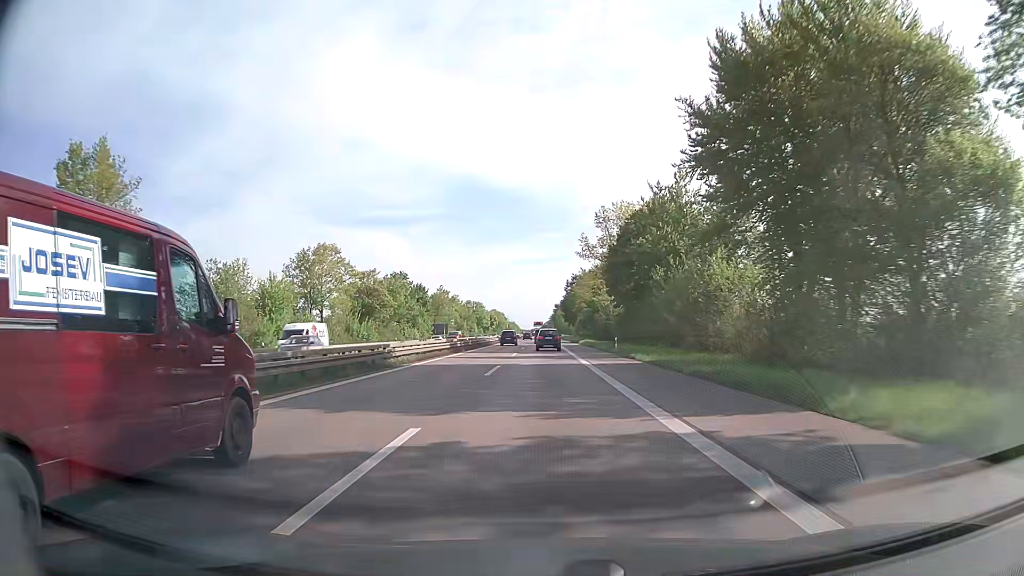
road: trunk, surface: asphalt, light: Day
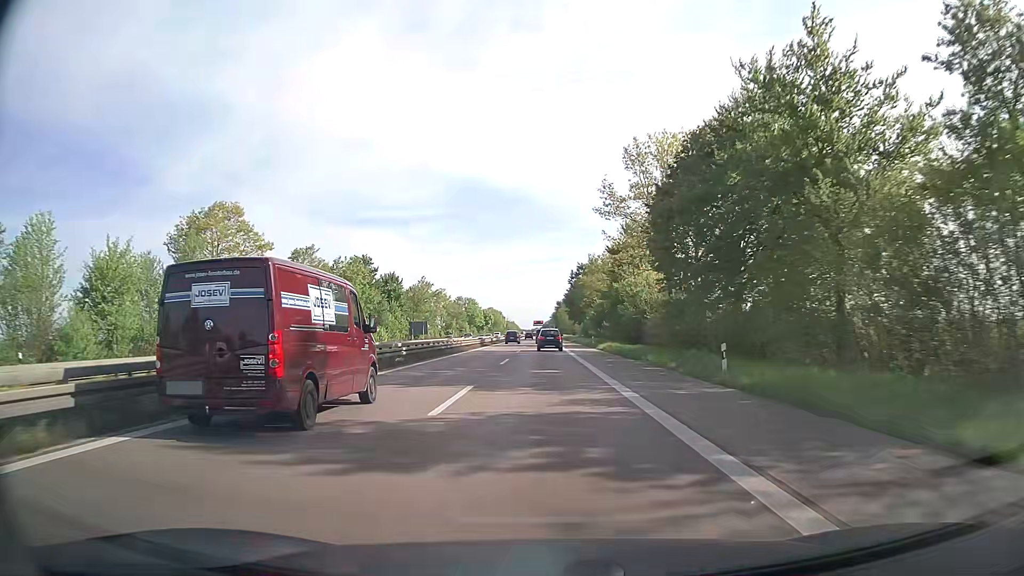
(0.0, +28.6) m; 0°
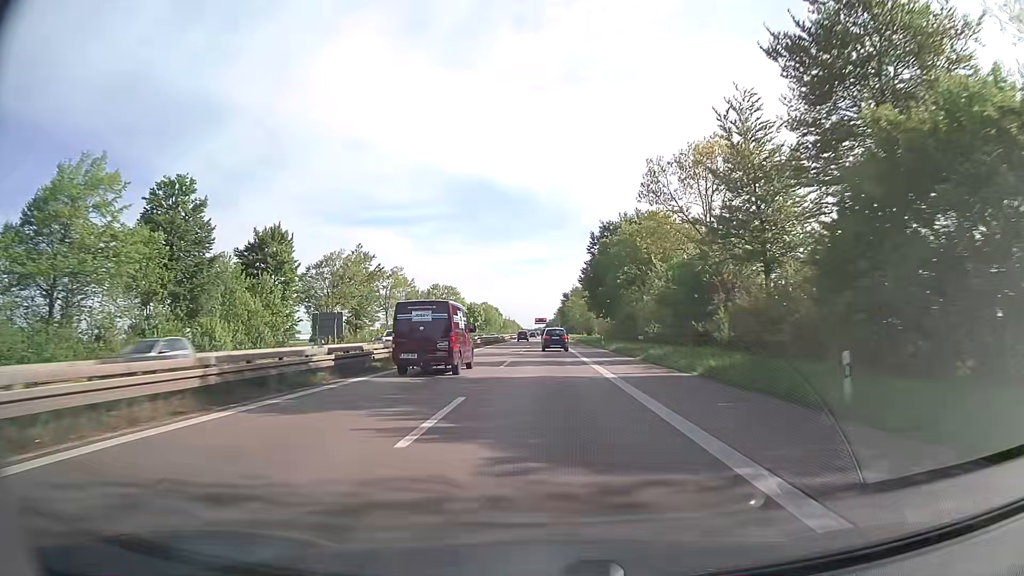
(-0.3, +57.5) m; 0°
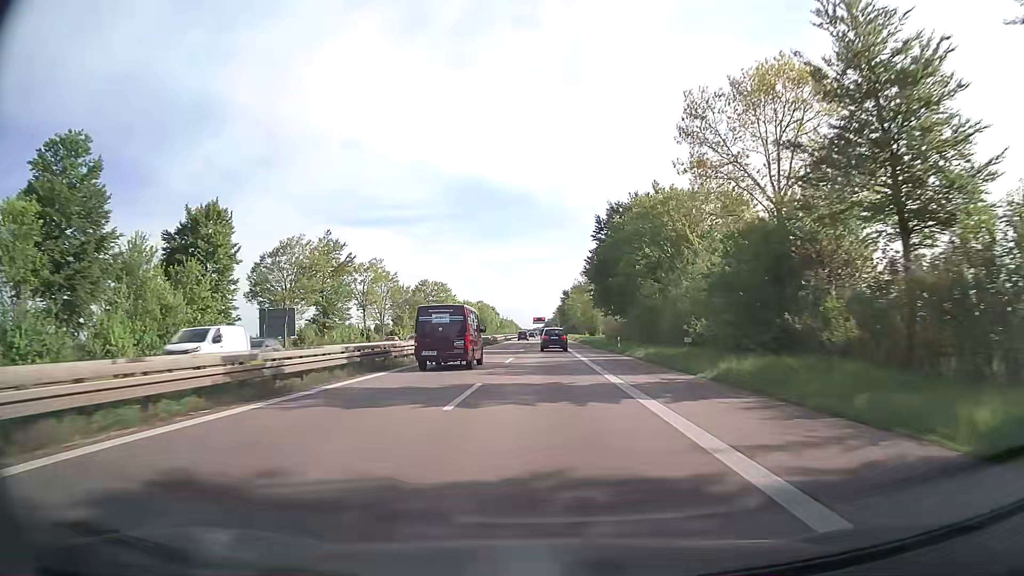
(0.0, +14.3) m; 0°
